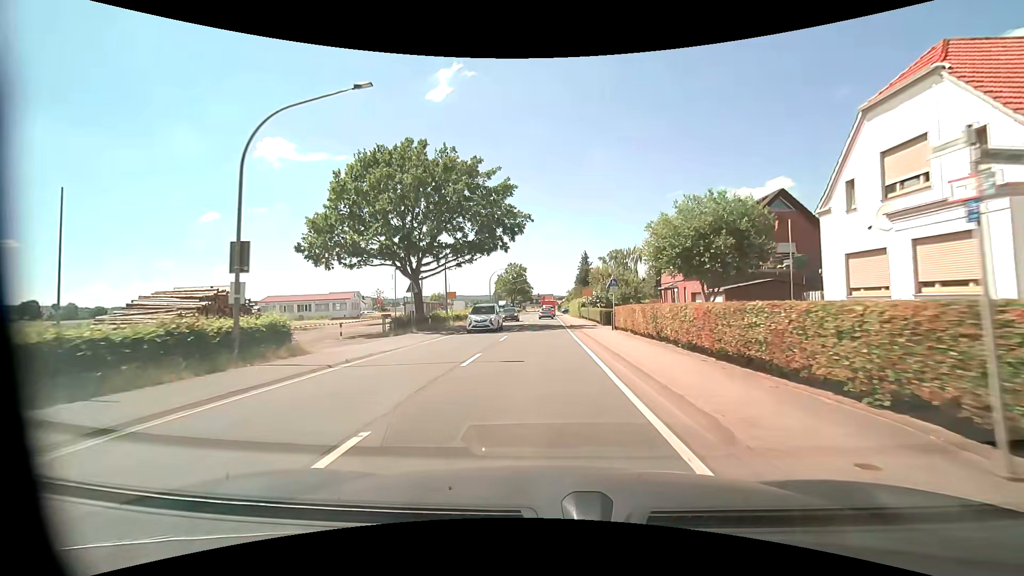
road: primary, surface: asphalt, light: Day
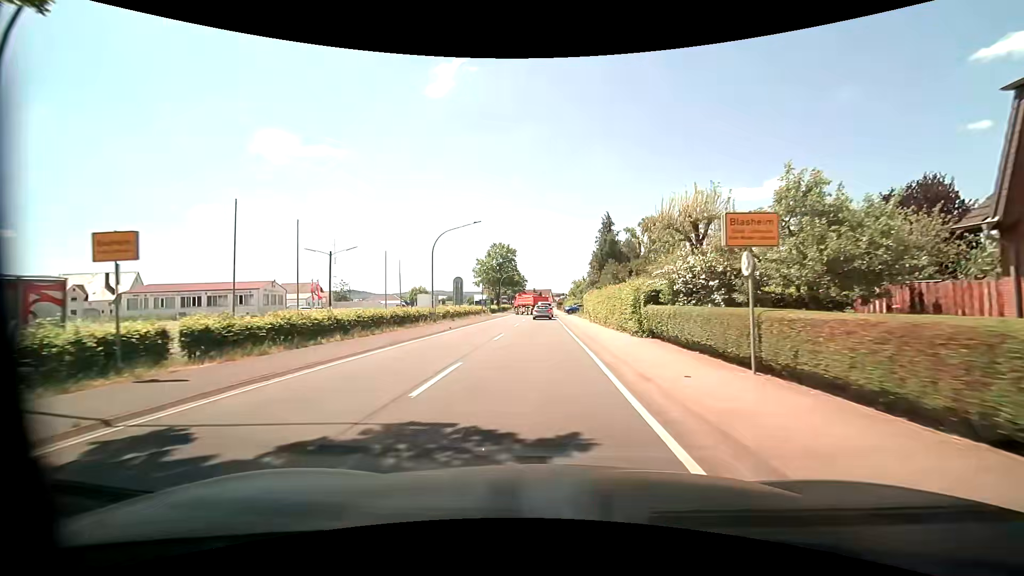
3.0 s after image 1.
(+0.1, +36.4) m; 0°
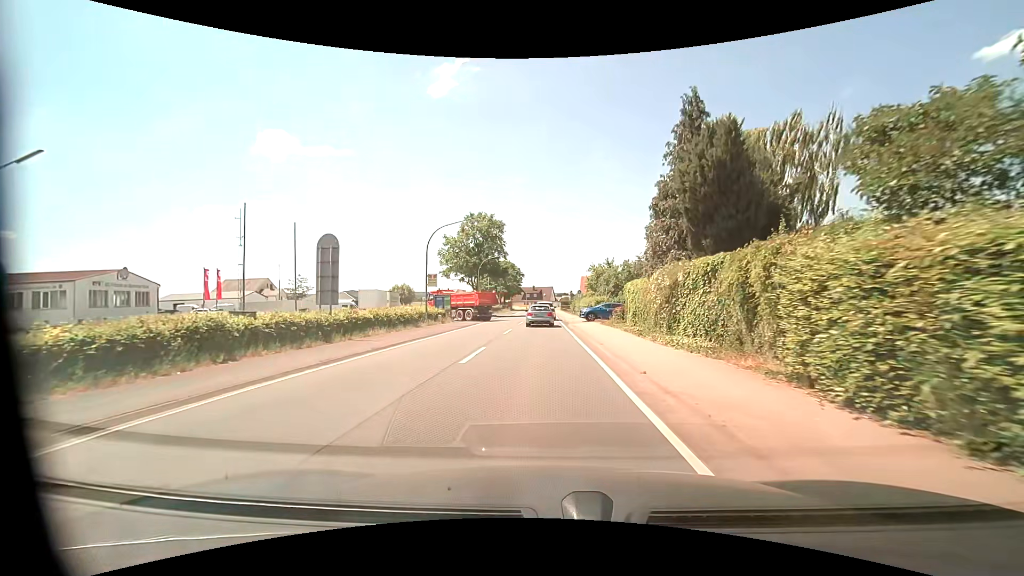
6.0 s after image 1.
(-0.1, +31.8) m; 0°
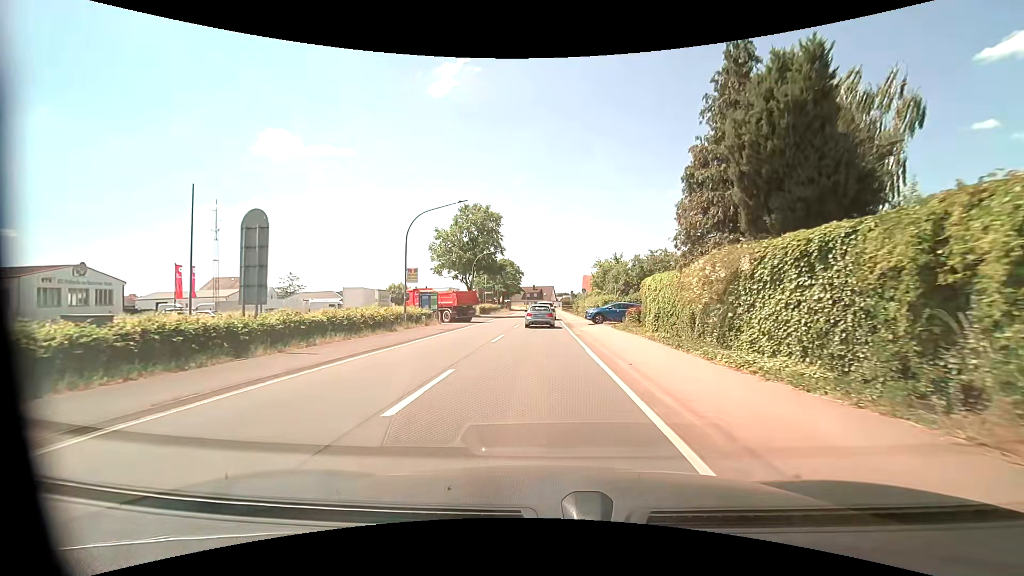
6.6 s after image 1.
(0.0, +5.4) m; 0°
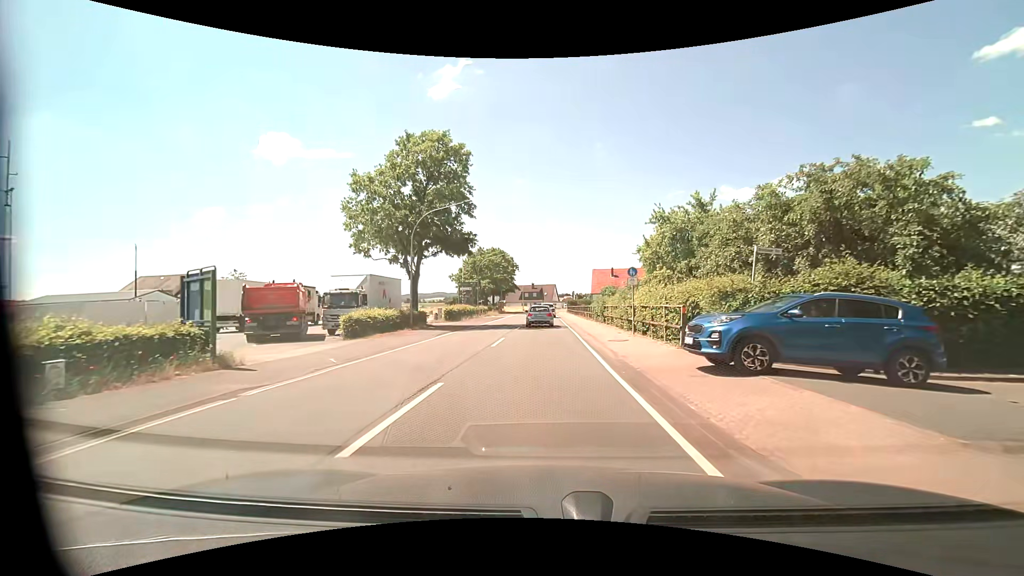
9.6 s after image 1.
(0.0, +26.1) m; 0°
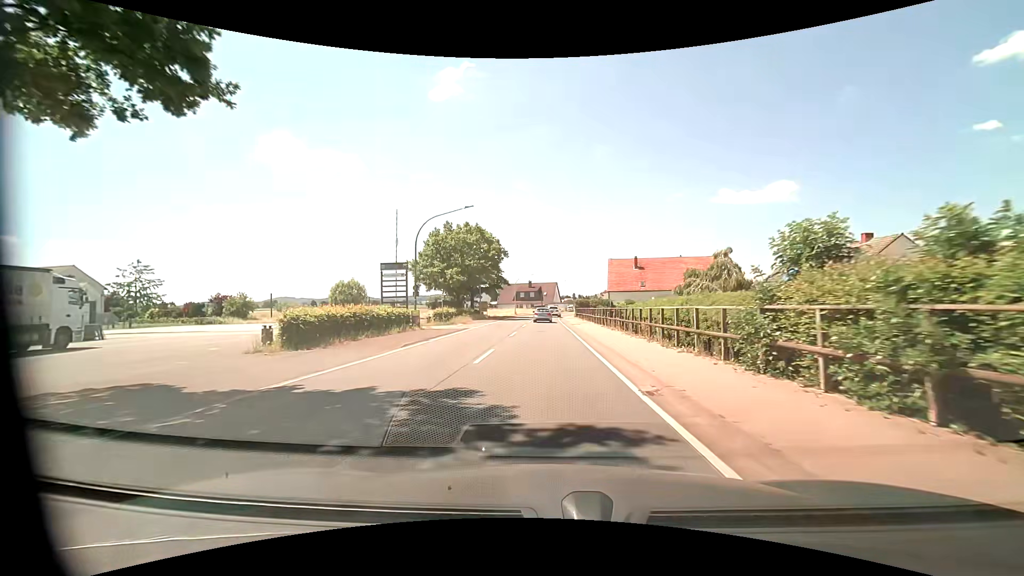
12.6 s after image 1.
(-0.1, +29.6) m; 0°
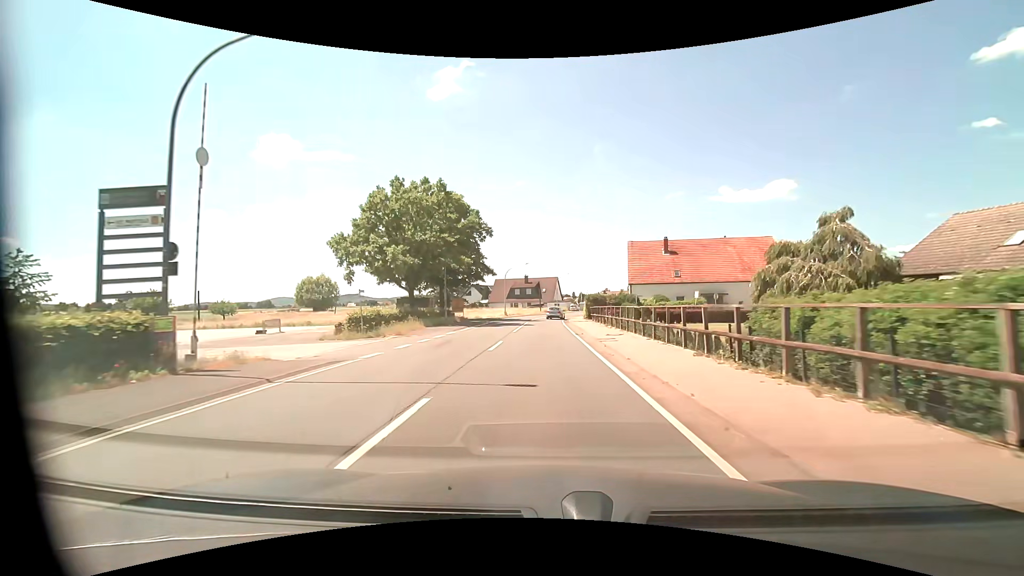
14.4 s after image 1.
(+0.1, +21.2) m; 0°
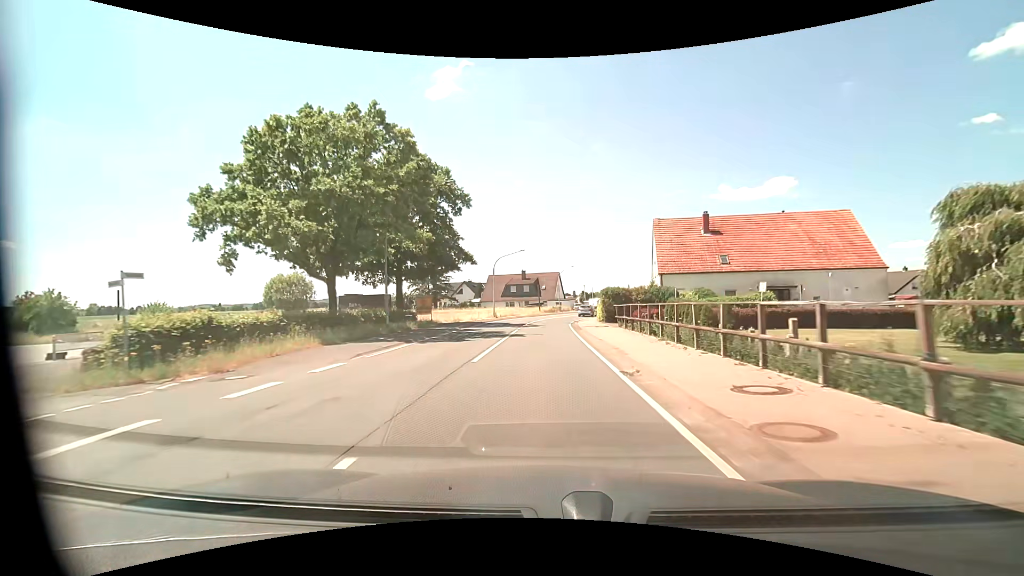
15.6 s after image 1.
(0.0, +15.3) m; 0°
(0, +10) (0, +20) (0, +30) (+1, +40) (+2, +50) (+4, +60) (+6, +69) (+9, +79) (+12, +89) (+15, +98) m
